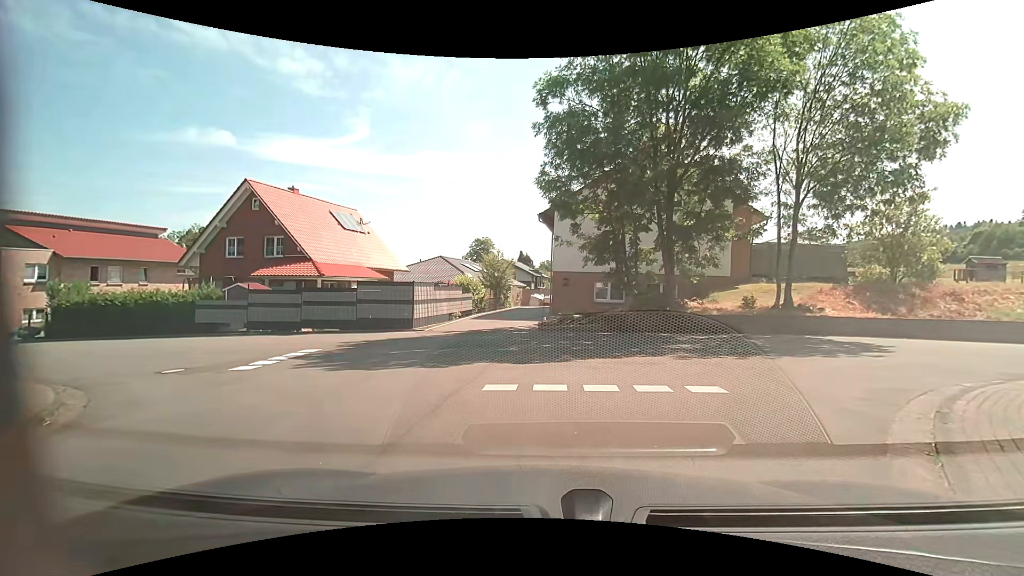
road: residential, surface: asphalt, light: Day
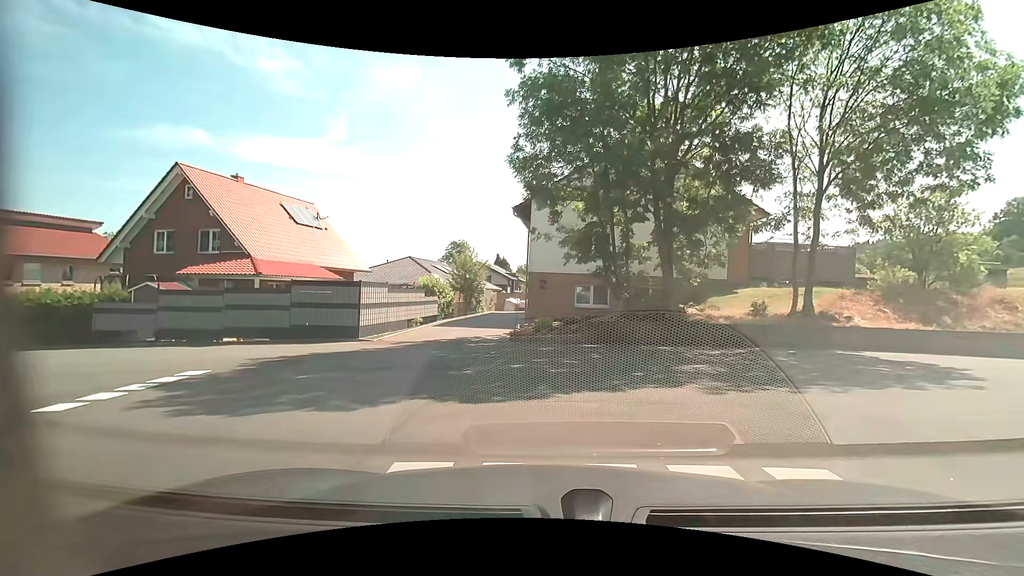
(+0.2, +3.6) m; +4°
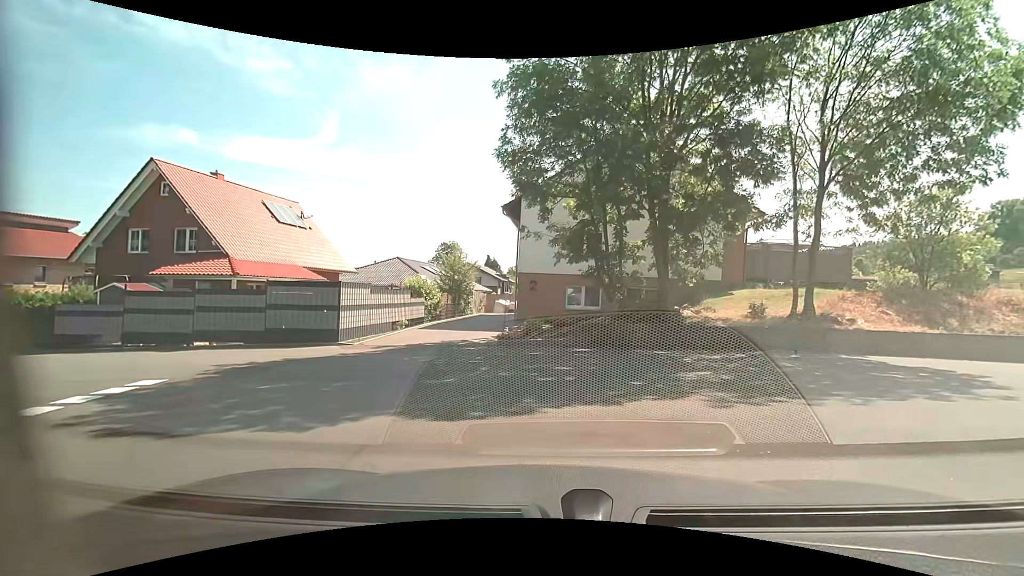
(0.0, +0.9) m; +1°
